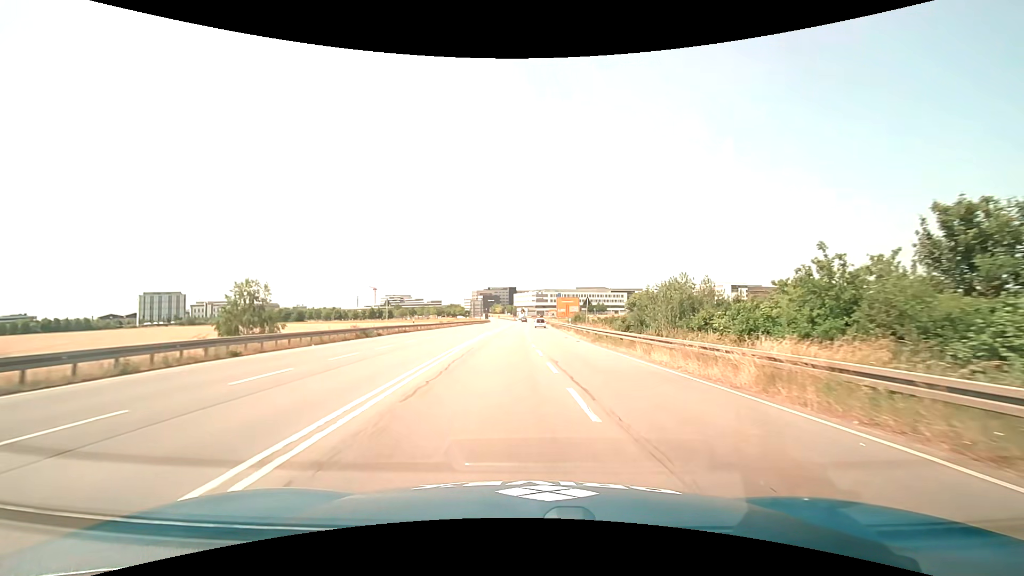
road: primary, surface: asphalt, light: Day
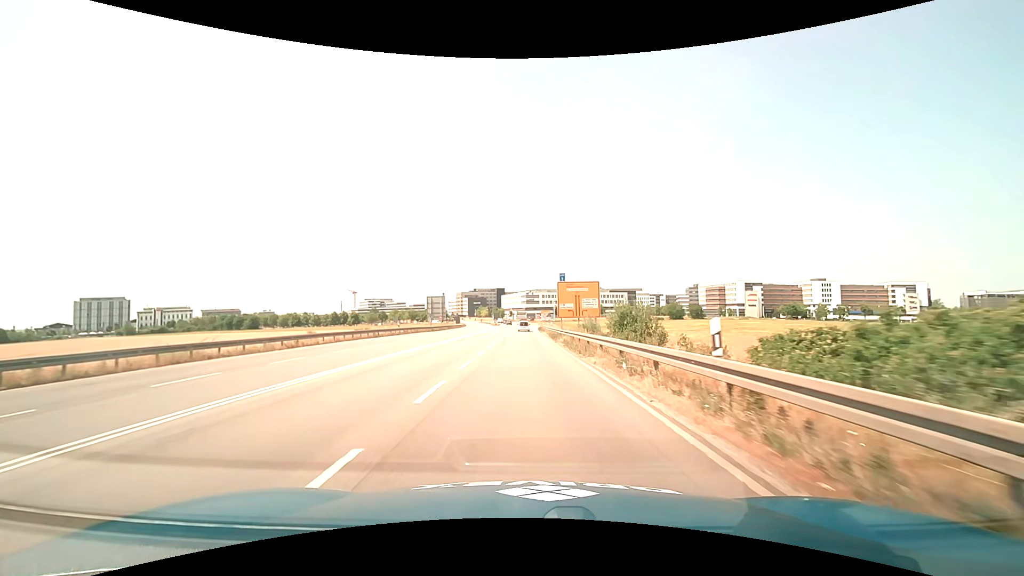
(+1.6, +46.4) m; +2°
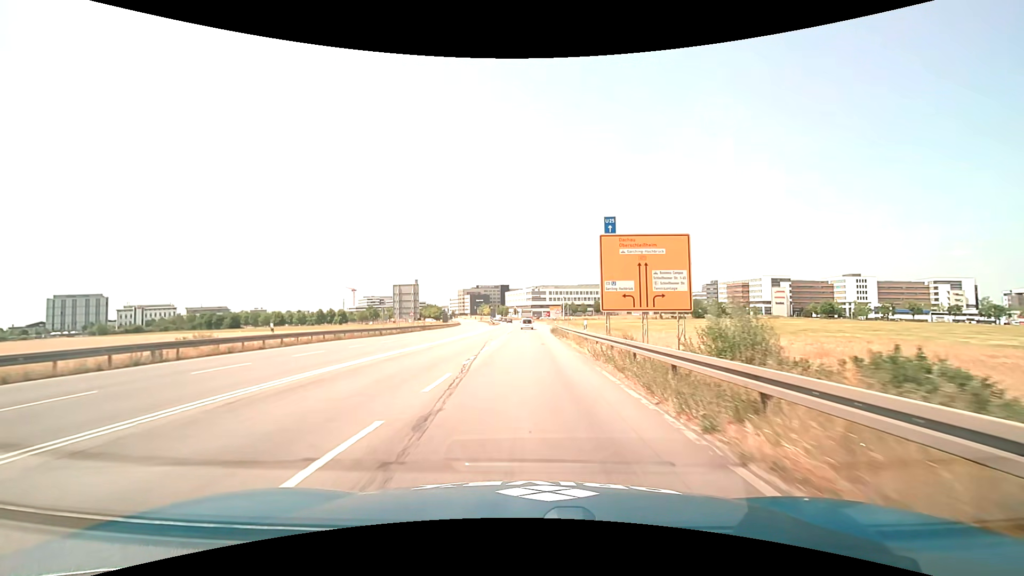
(-0.4, +28.7) m; -1°
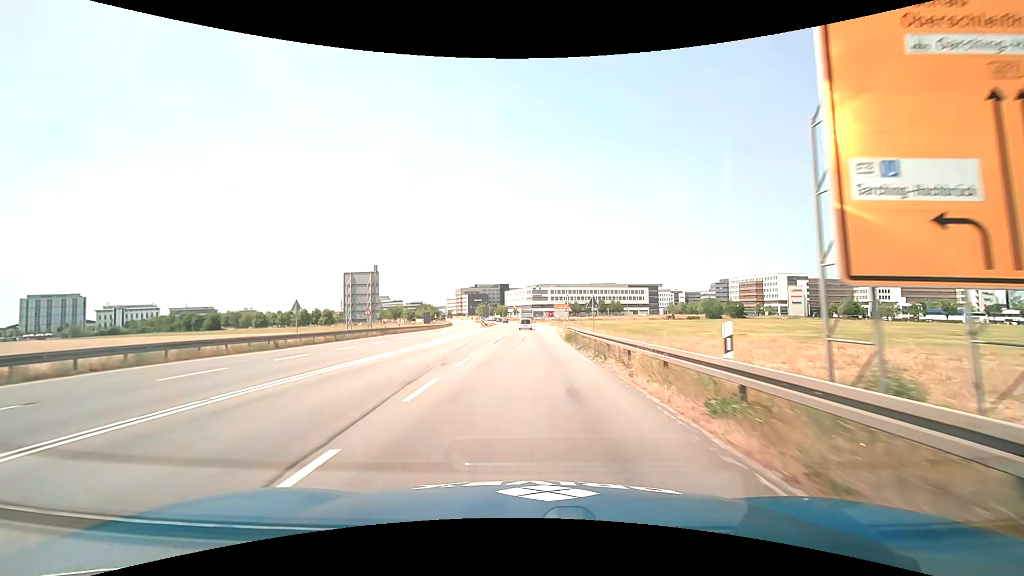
(0.0, +19.3) m; 0°
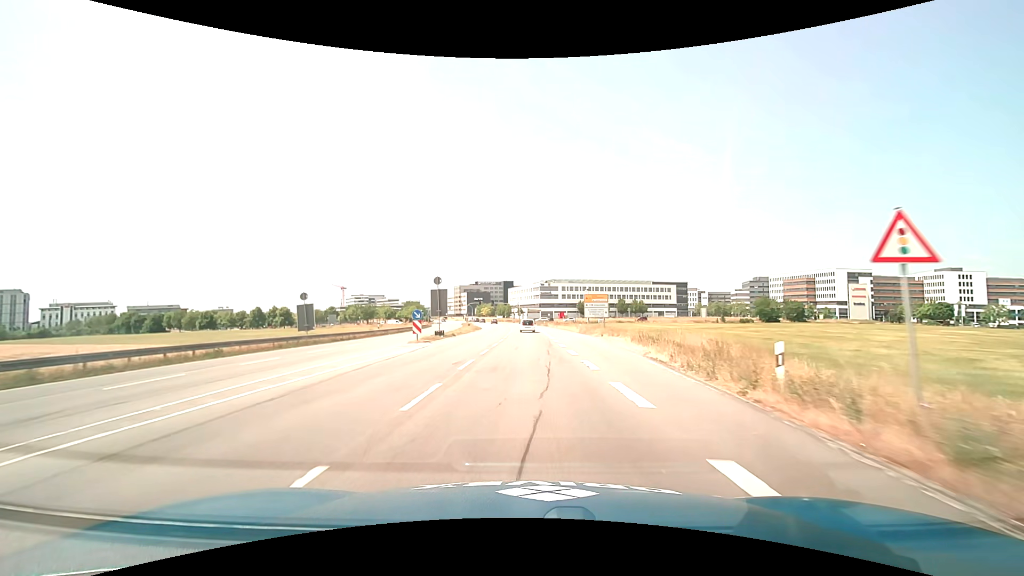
(-0.4, +48.9) m; -1°
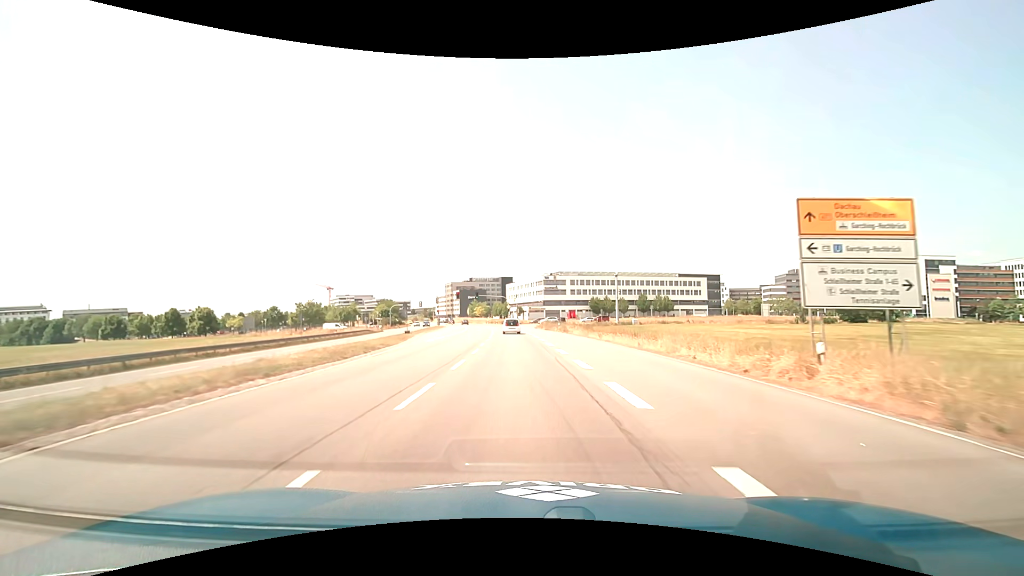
(0.0, +48.2) m; 0°
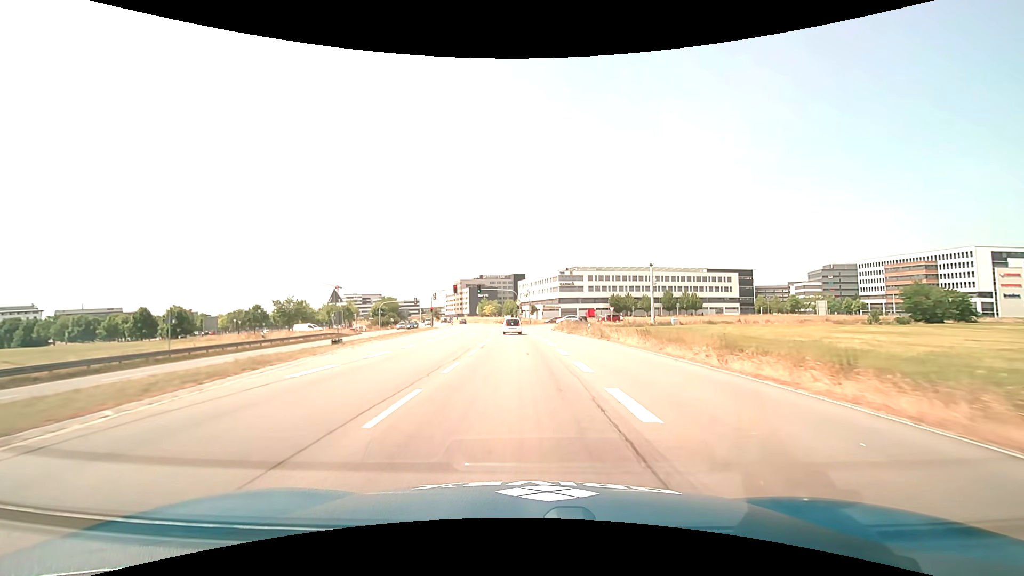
(-0.2, +19.1) m; -1°
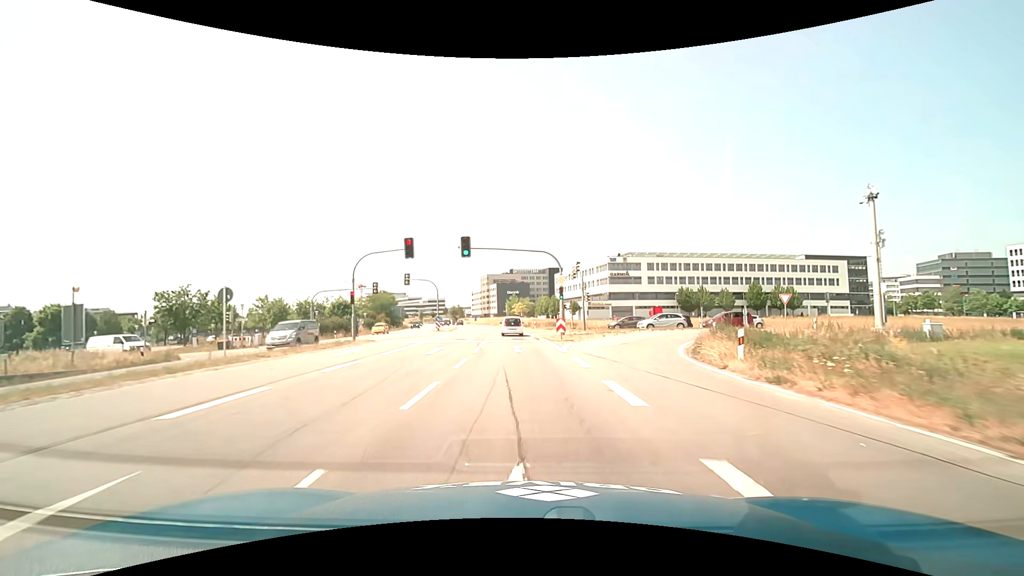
(-1.5, +46.7) m; -4°
(0, +10) (0, +20) (-1, +30) (-1, +40) (-2, +50) (-3, +60) (-4, +70) (-6, +80) (-7, +90) (-8, +100) m
